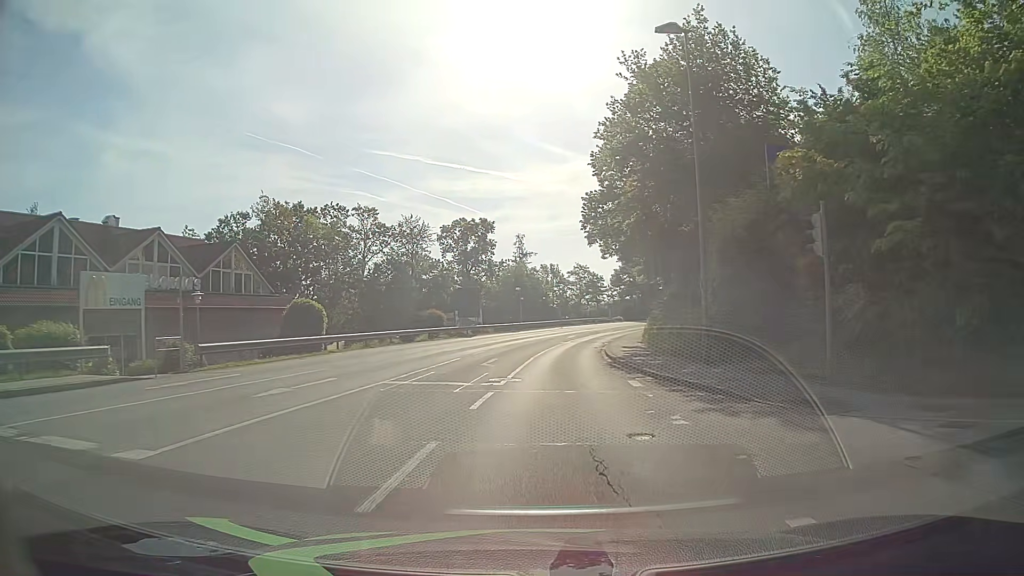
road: tertiary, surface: asphalt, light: Day
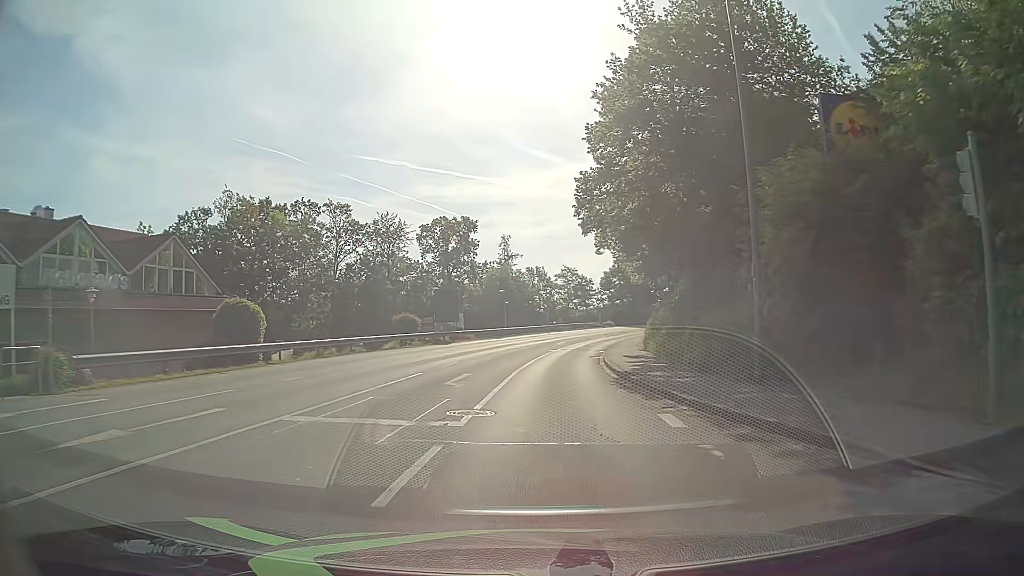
(+0.1, +5.9) m; +1°
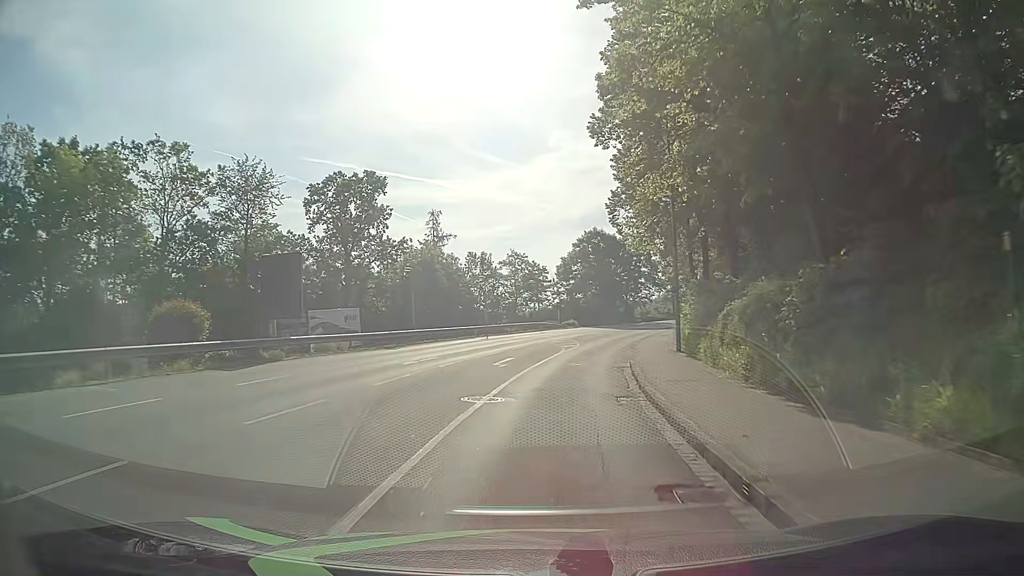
(+1.2, +26.5) m; +5°
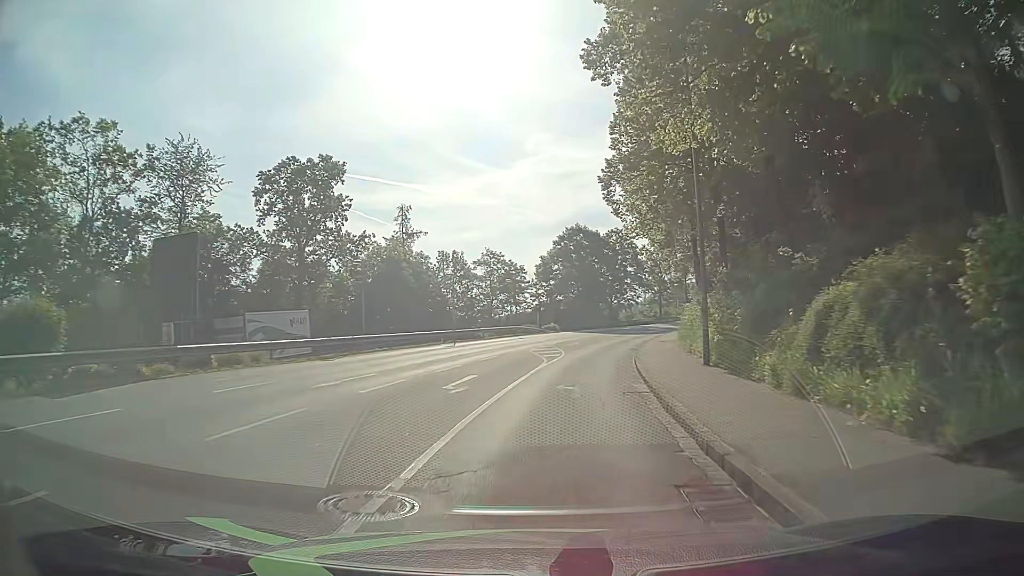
(+0.1, +7.2) m; +2°
(0, +10) (+1, +20) (+2, +30) (+4, +40) (+6, +49) (+9, +59) (+12, +68) (+16, +78) (+20, +87) (+25, +96) m
